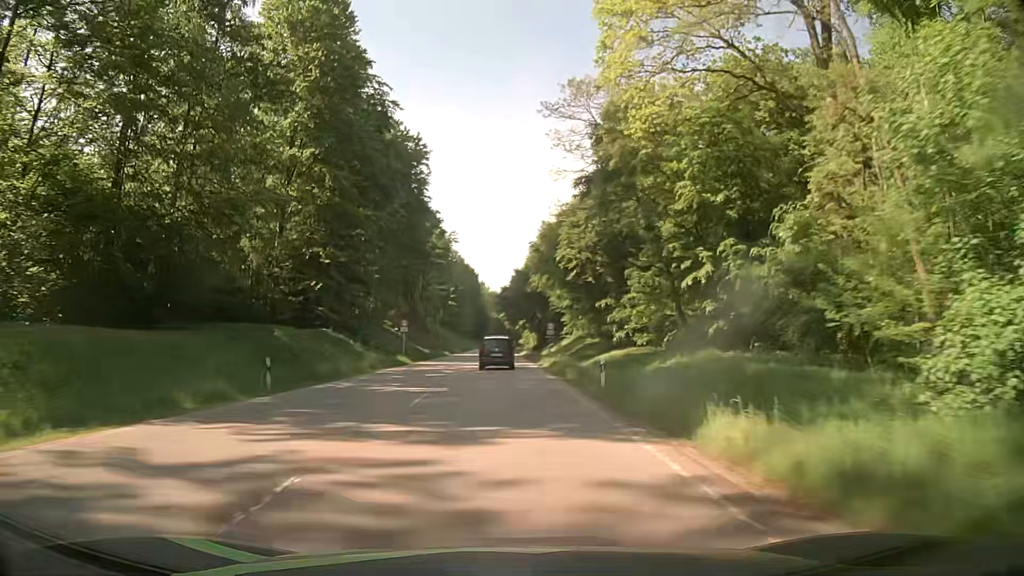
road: secondary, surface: asphalt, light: Day
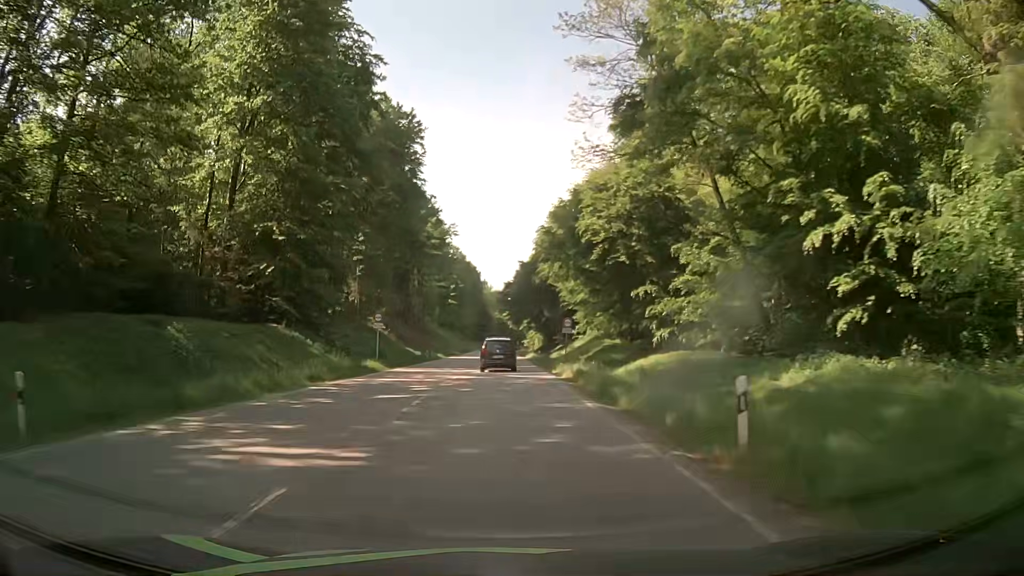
(-0.1, +12.1) m; -1°
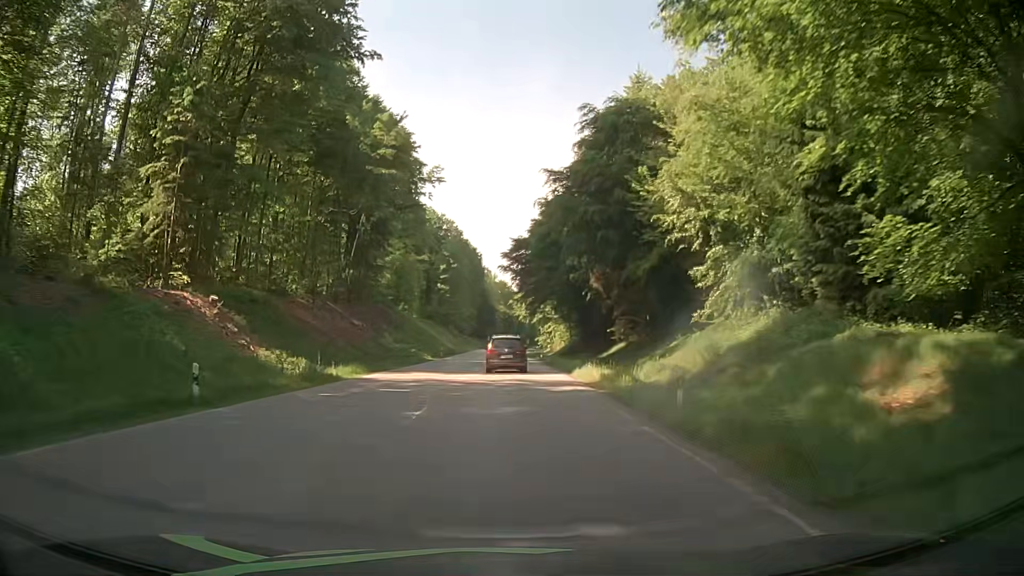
(+0.1, +48.8) m; +1°
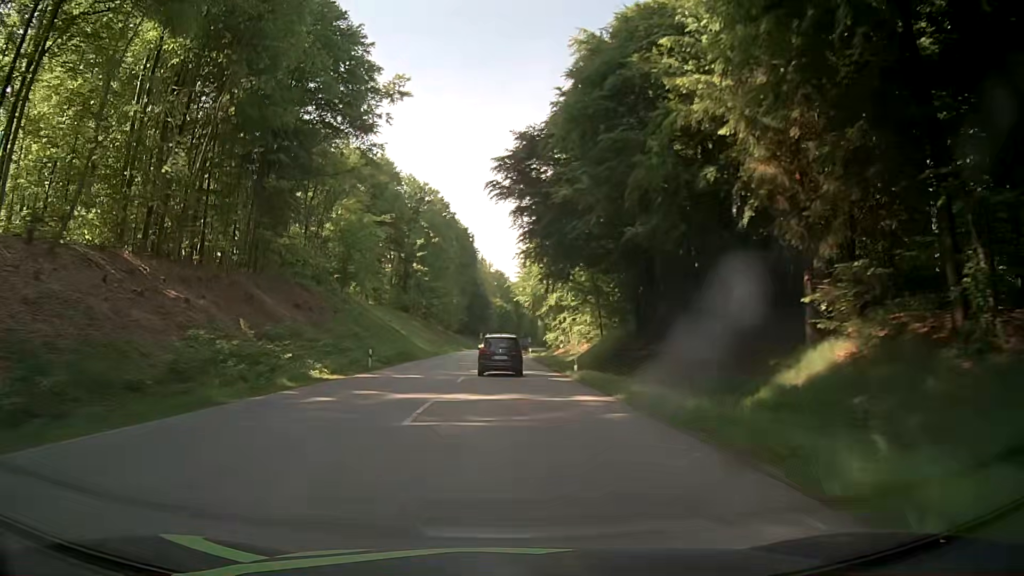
(-0.5, +36.2) m; -1°
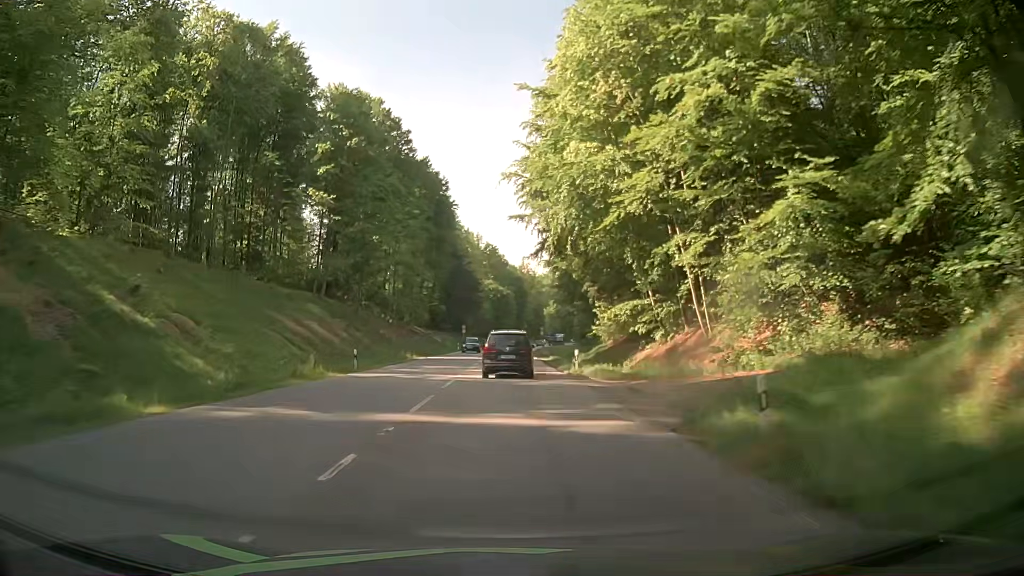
(+0.1, +59.4) m; 0°
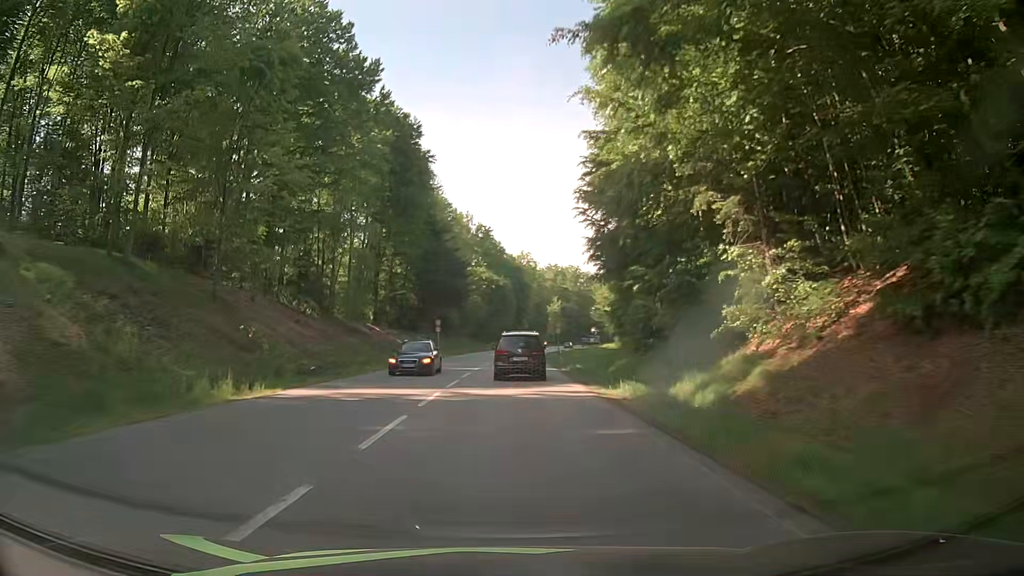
(0.0, +33.8) m; 0°
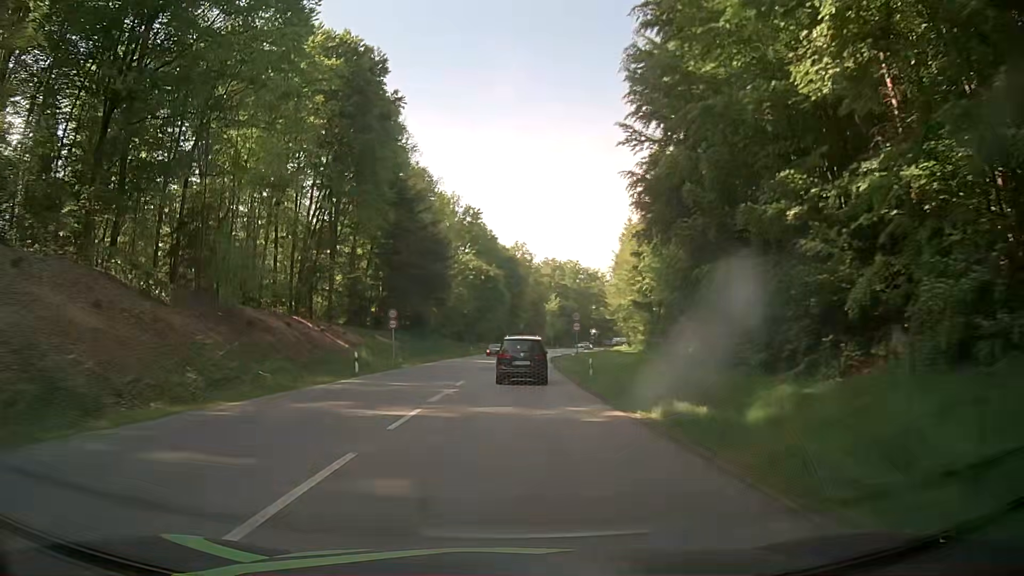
(+0.2, +22.2) m; +1°
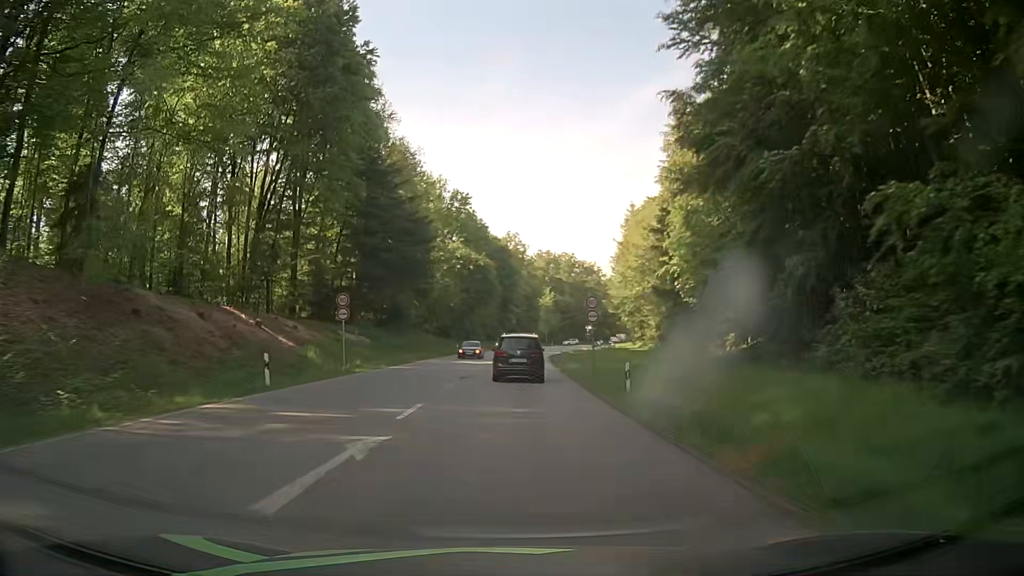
(0.0, +11.1) m; +1°
